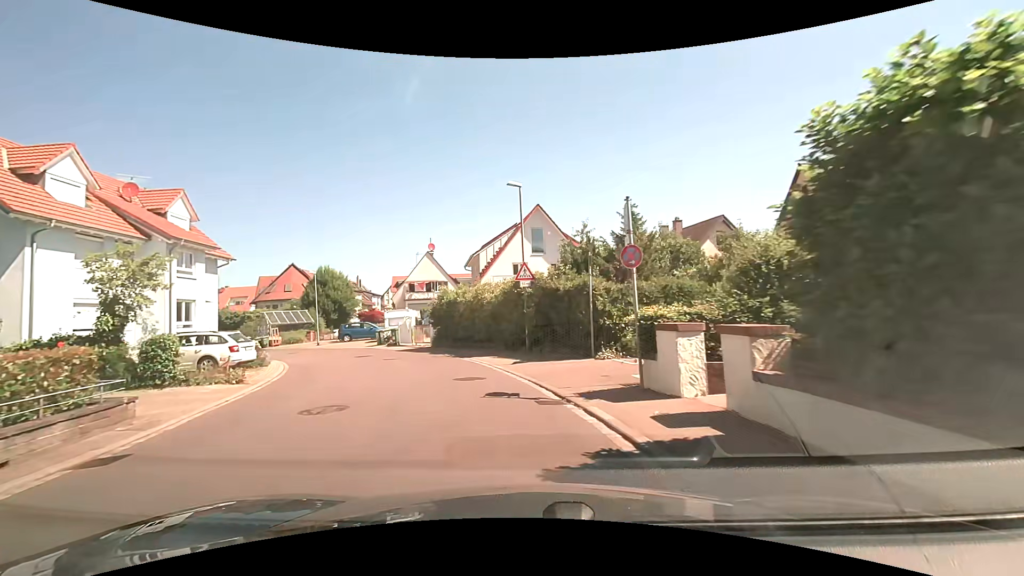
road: residential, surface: asphalt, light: Day
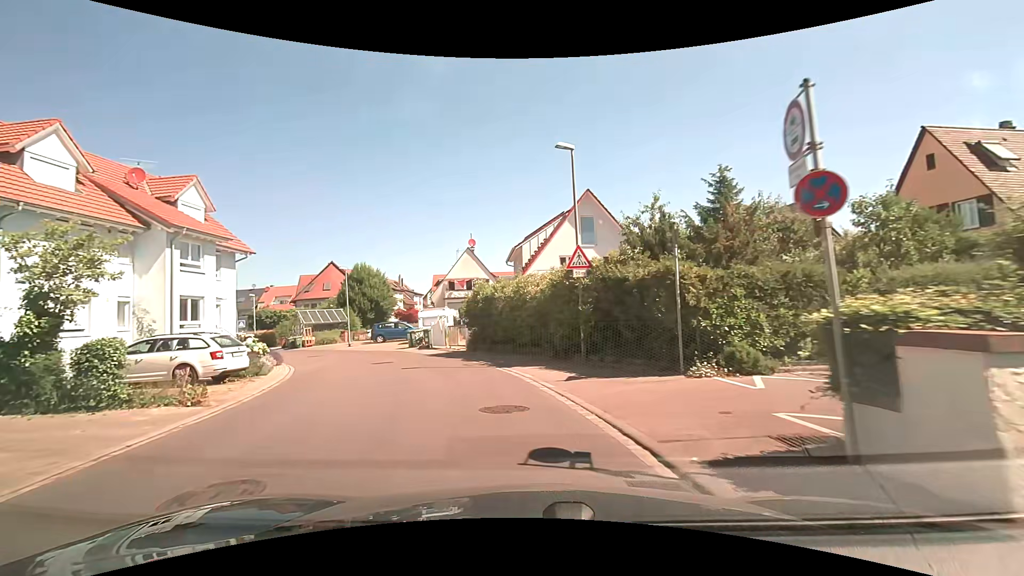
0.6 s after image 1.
(-0.2, +4.2) m; -4°
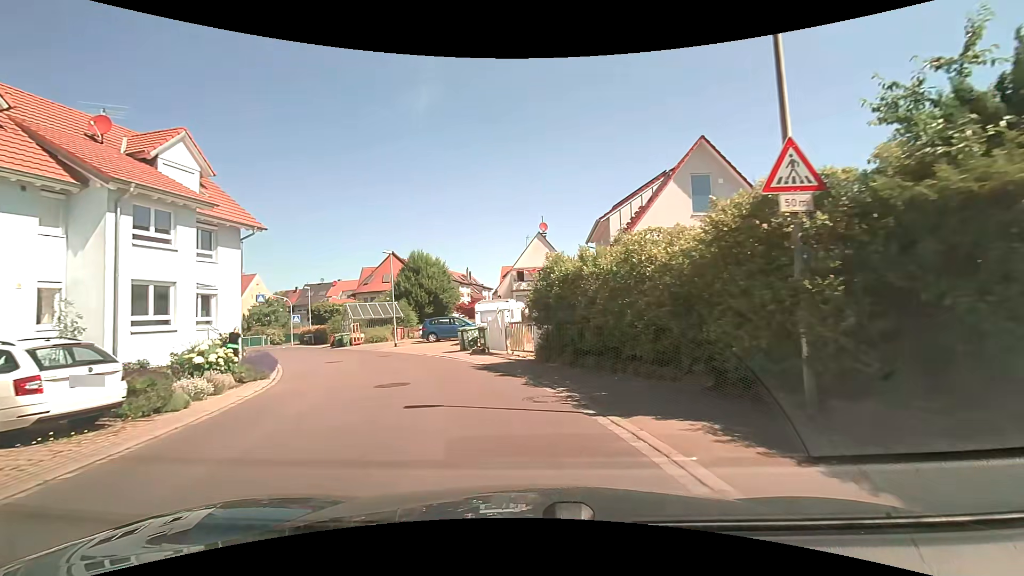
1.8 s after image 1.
(-0.8, +8.2) m; -10°
